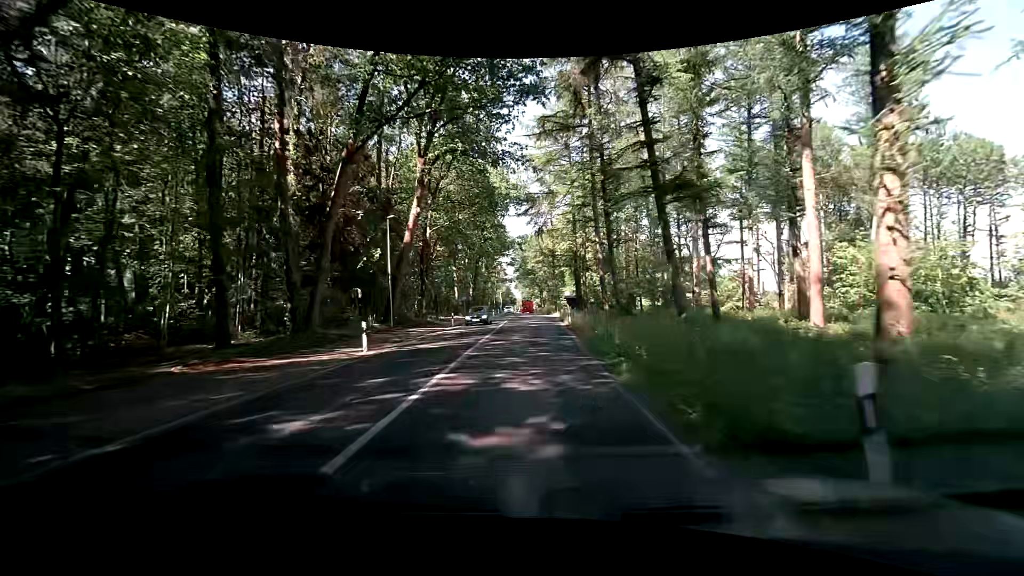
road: secondary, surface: asphalt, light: Day
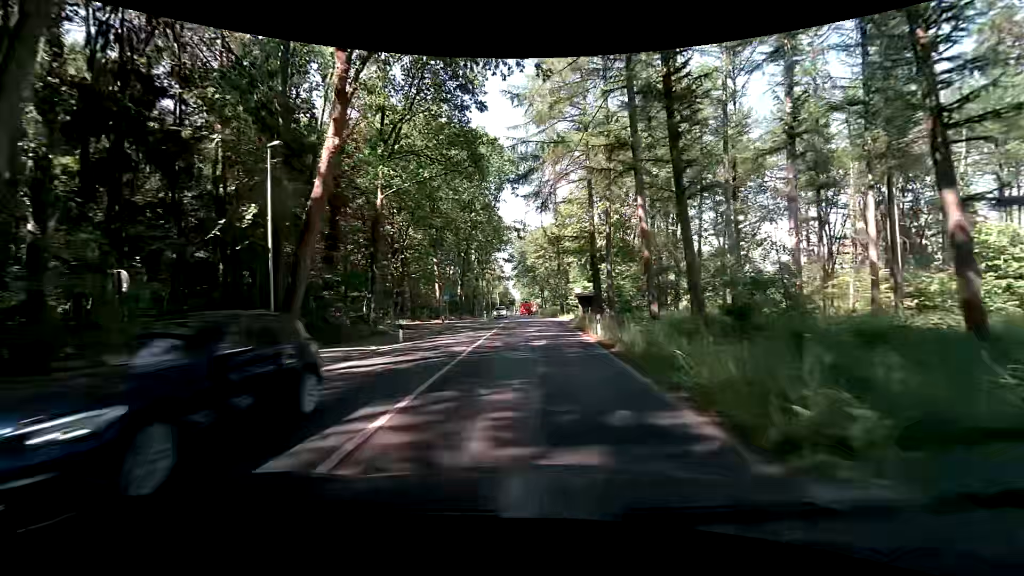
(+0.1, +15.7) m; 0°
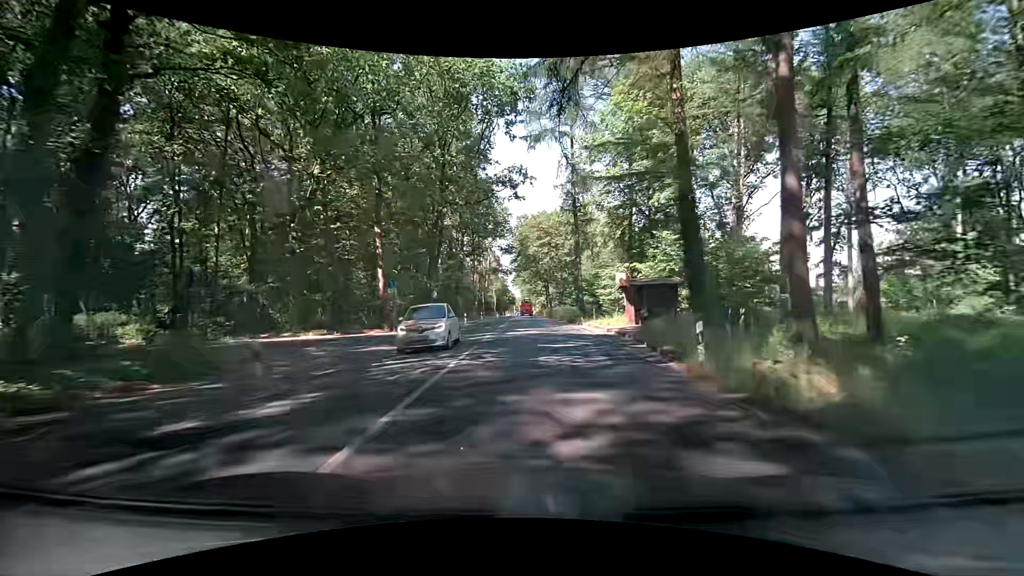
(-0.2, +24.0) m; 0°
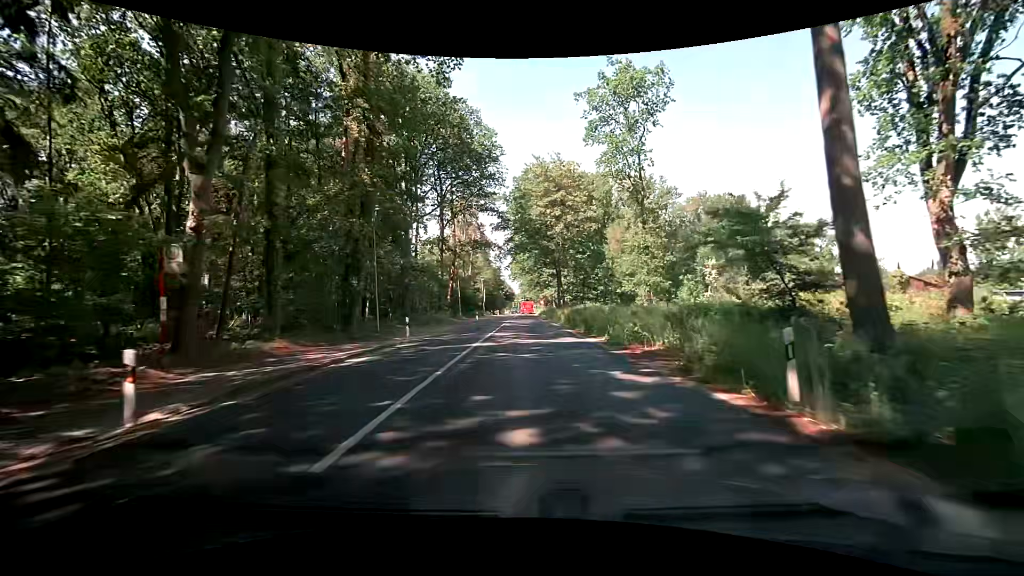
(0.0, +38.5) m; -1°
